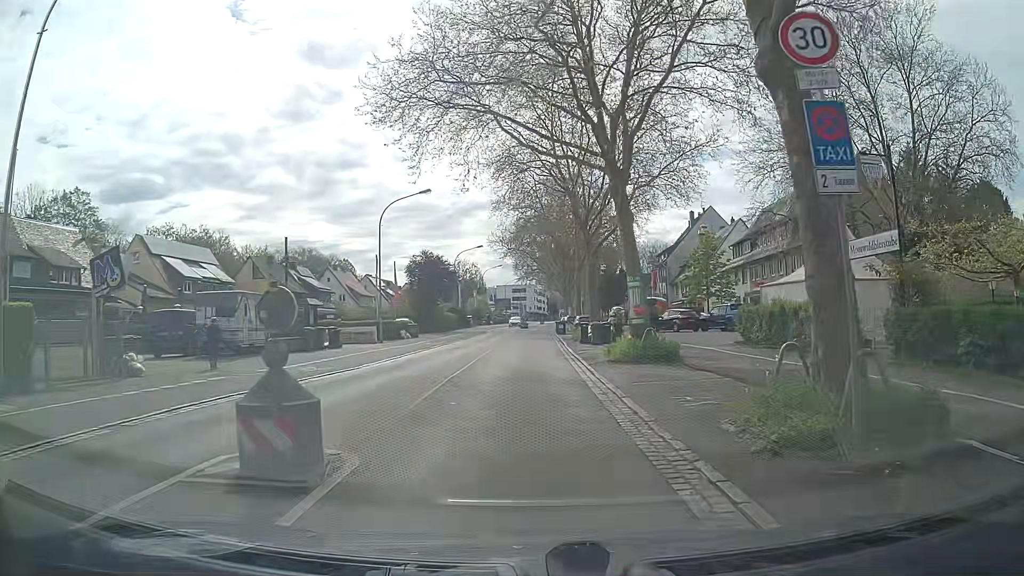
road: secondary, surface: asphalt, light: Day
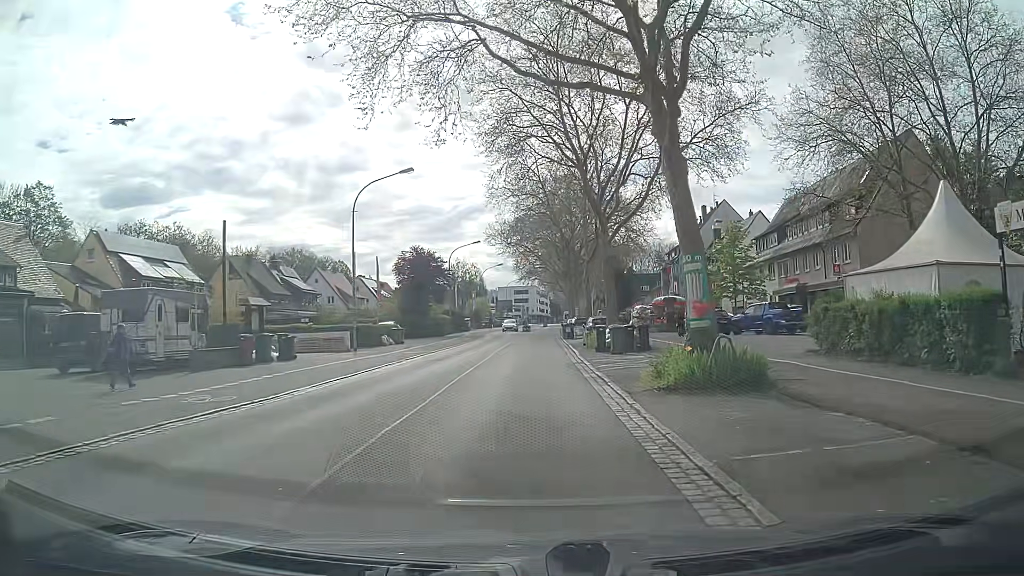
(+0.1, +7.2) m; 0°
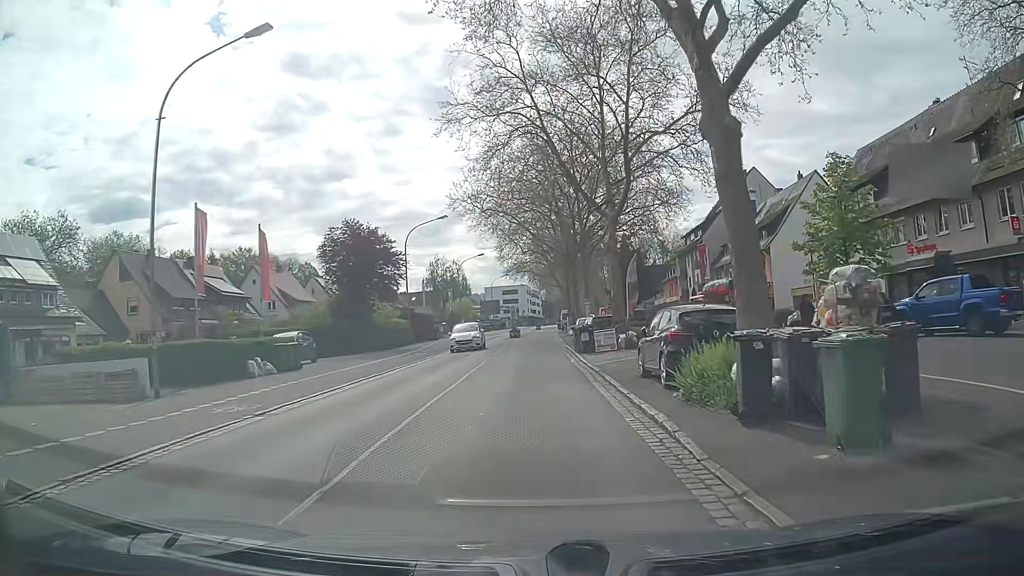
(+0.2, +20.1) m; +1°
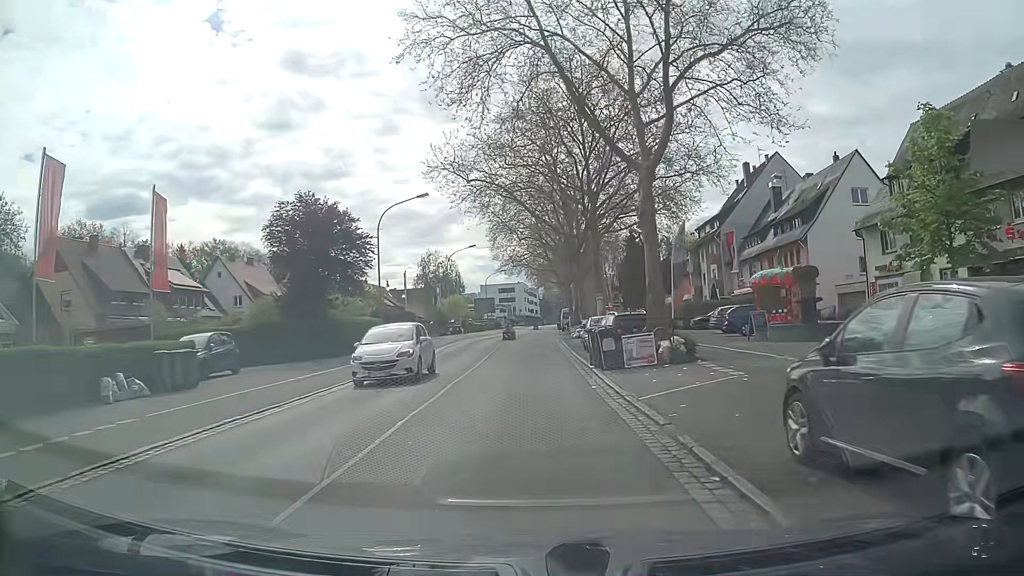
(0.0, +8.9) m; 0°
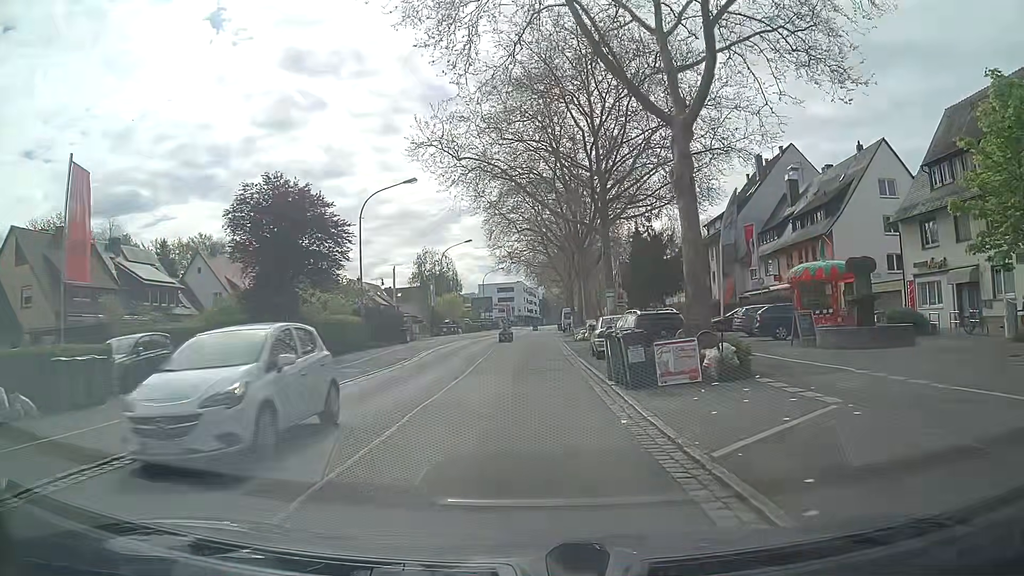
(0.0, +4.7) m; 0°
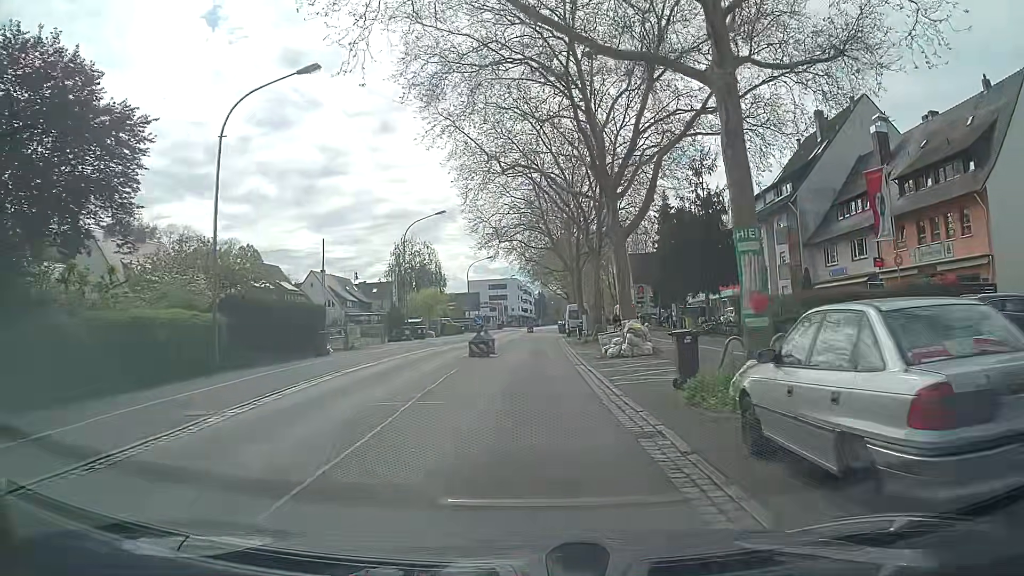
(0.0, +18.5) m; 0°
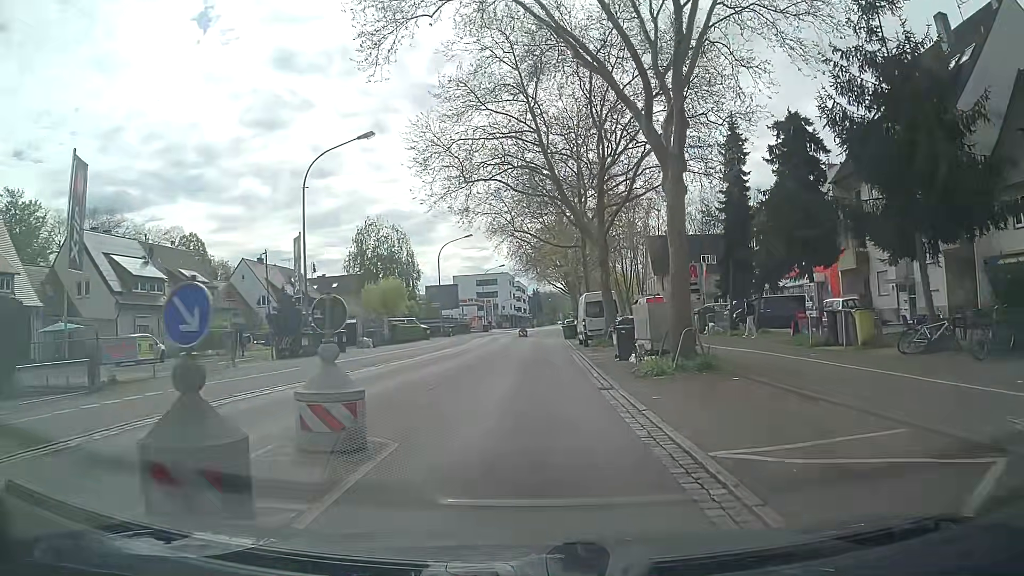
(+0.5, +22.4) m; +1°
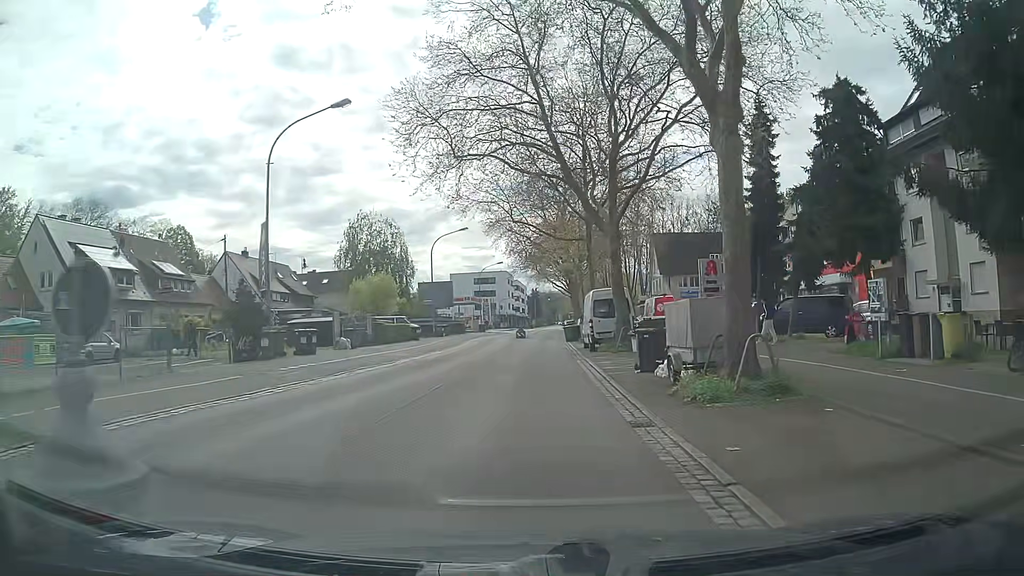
(0.0, +4.5) m; +1°
(0, +10) (0, +20) (0, +30) (0, +40) (+1, +50) (+1, +60) (+2, +70) (+2, +80) (+3, +90) (+3, +100) m
